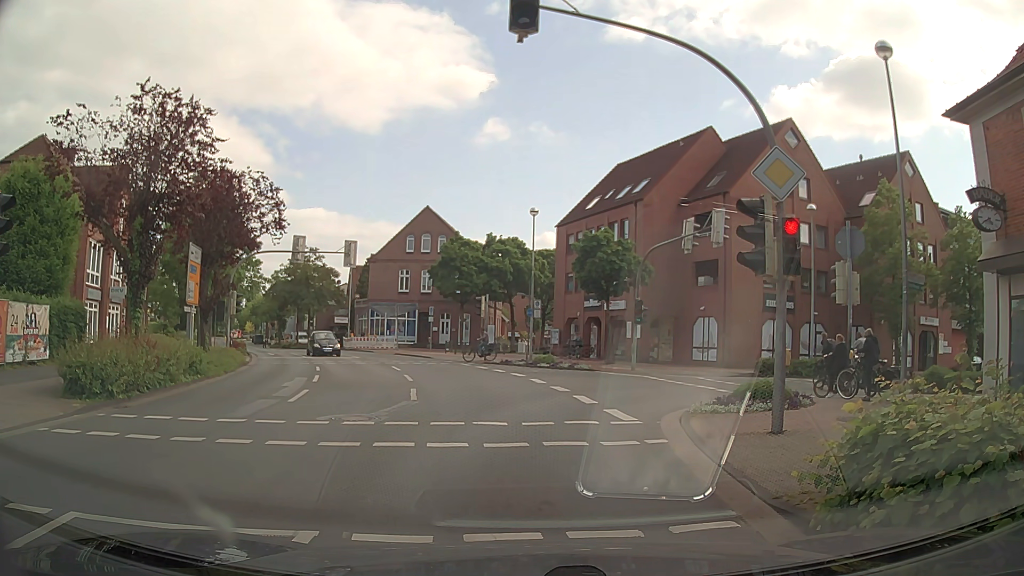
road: tertiary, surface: asphalt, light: Day
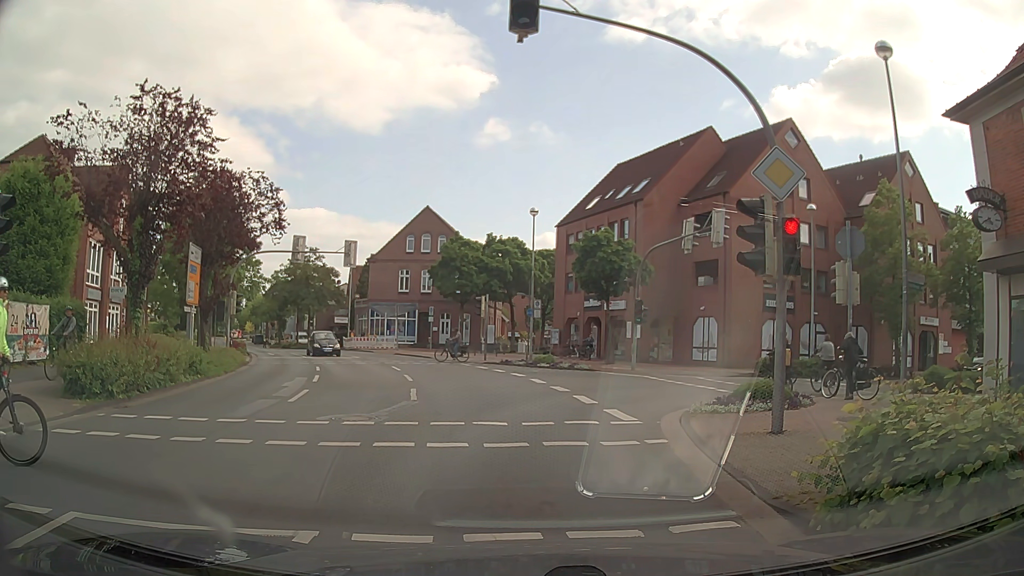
(0.0, 0.0) m; 0°
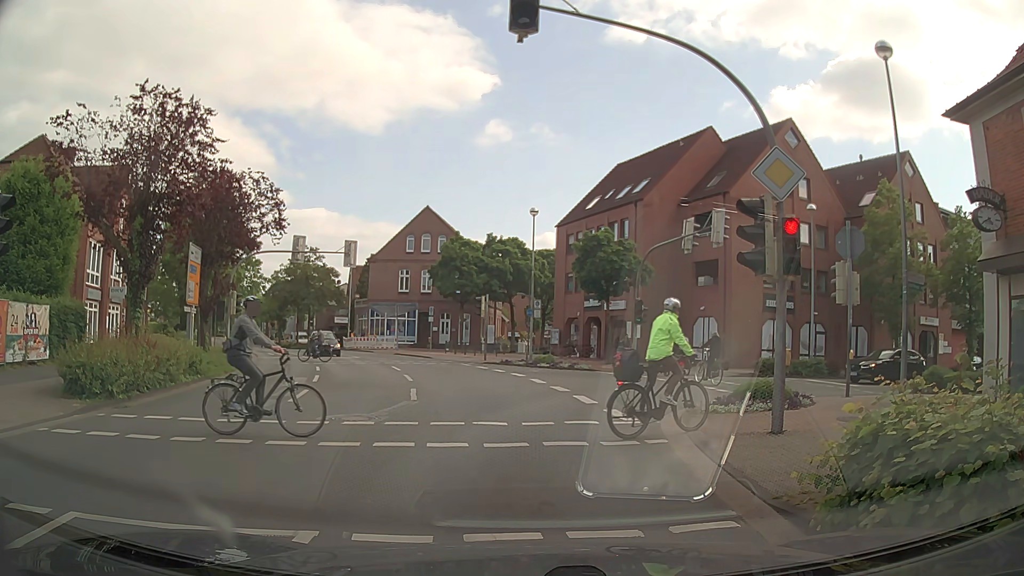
(0.0, 0.0) m; 0°
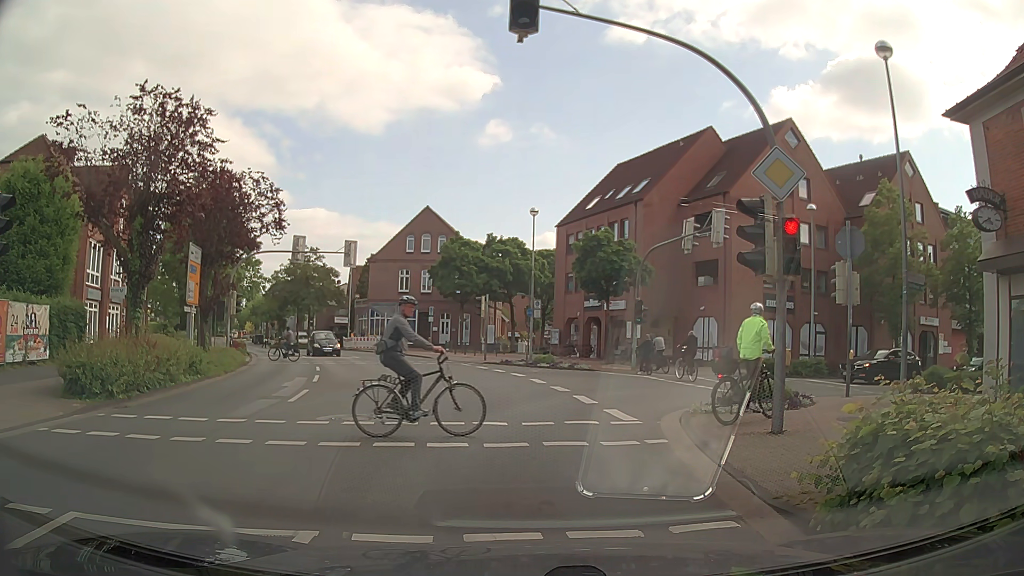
(0.0, 0.0) m; 0°
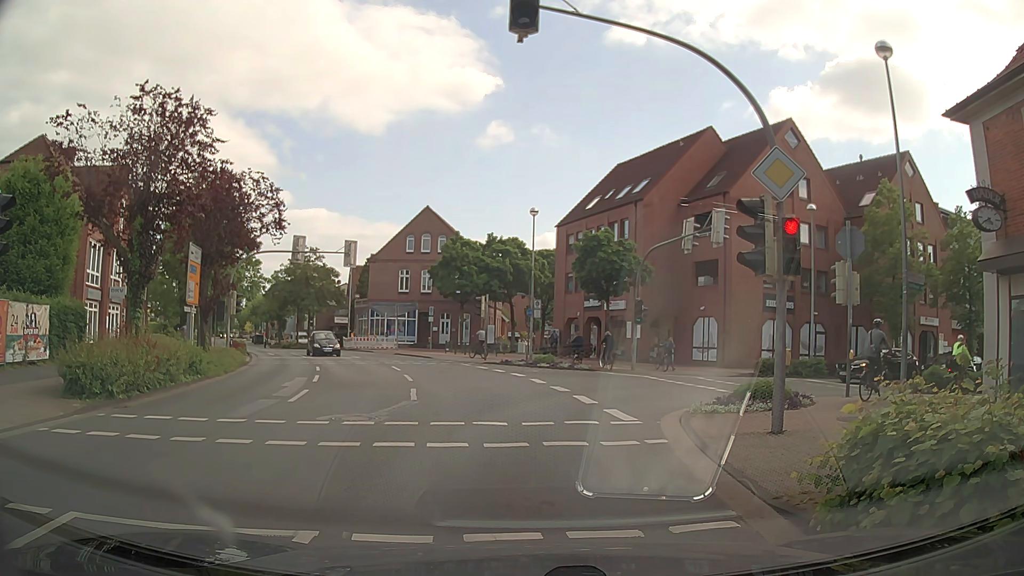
(0.0, 0.0) m; 0°
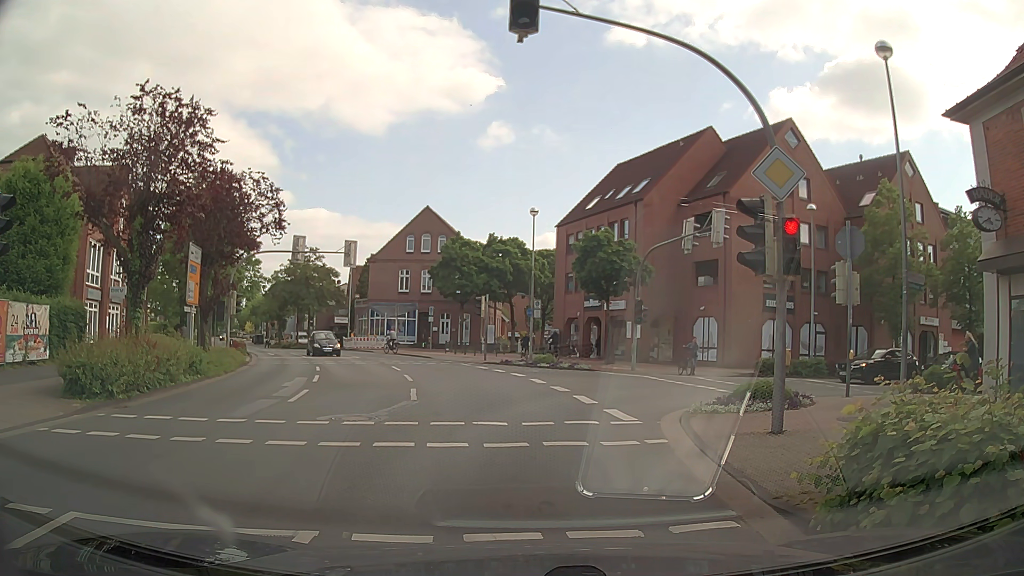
(0.0, 0.0) m; 0°
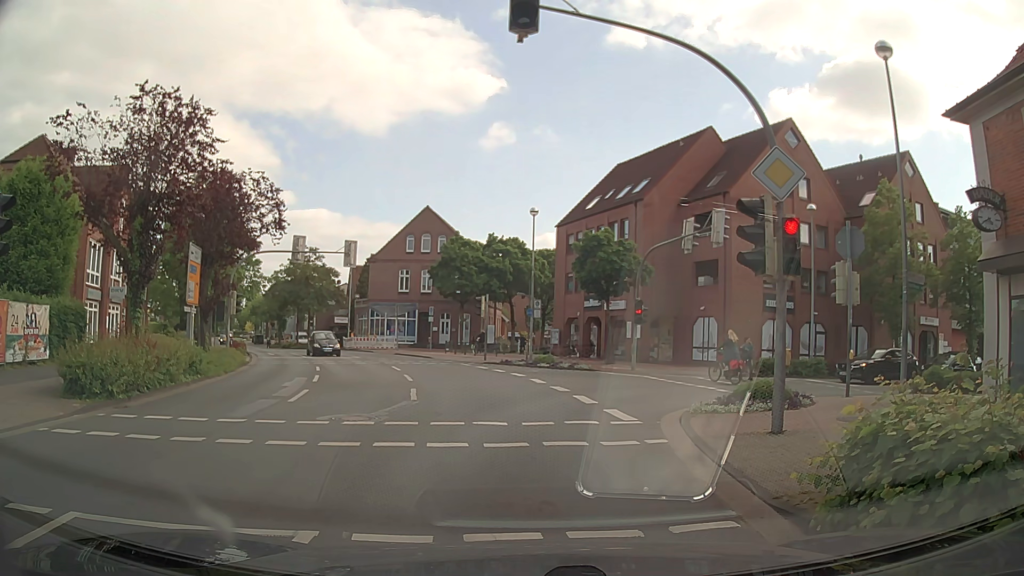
(0.0, 0.0) m; 0°
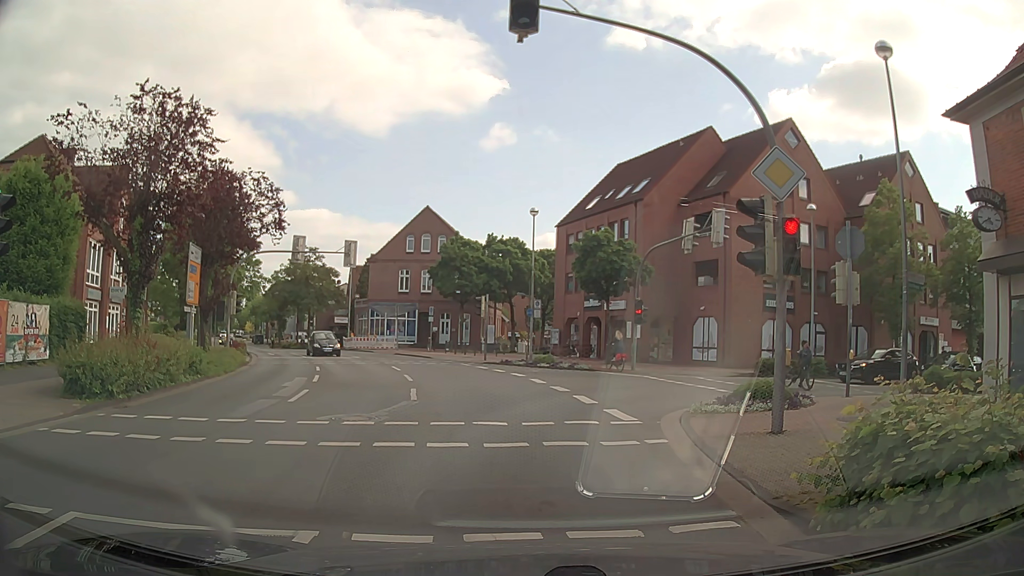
(0.0, 0.0) m; 0°
(0, +10) (+3, +19) (+12, +24) (+22, +27) (+31, +30) (+40, +34) (+49, +39) (+58, +43) (+67, +47) (+76, +52) m
